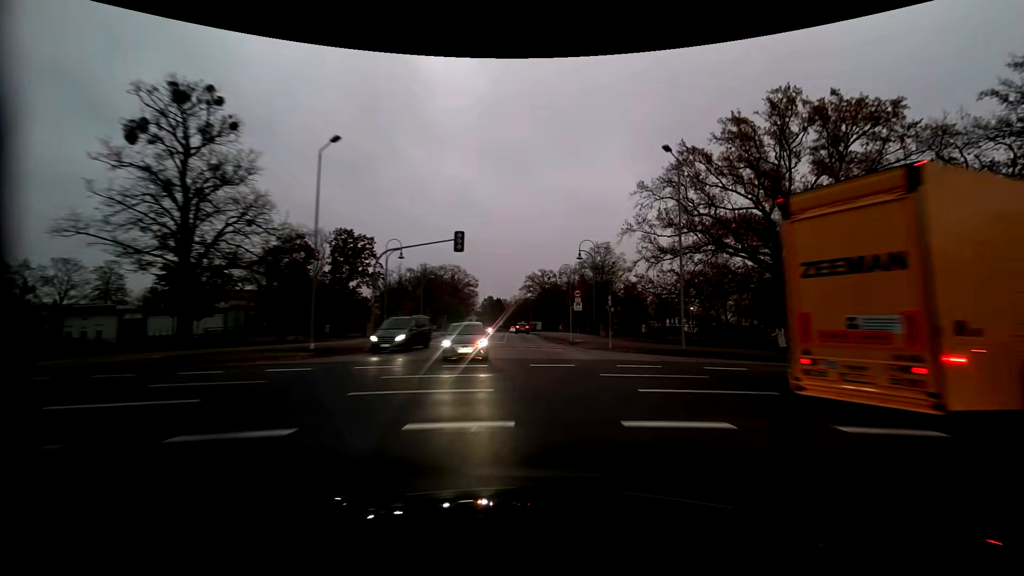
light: Dusk
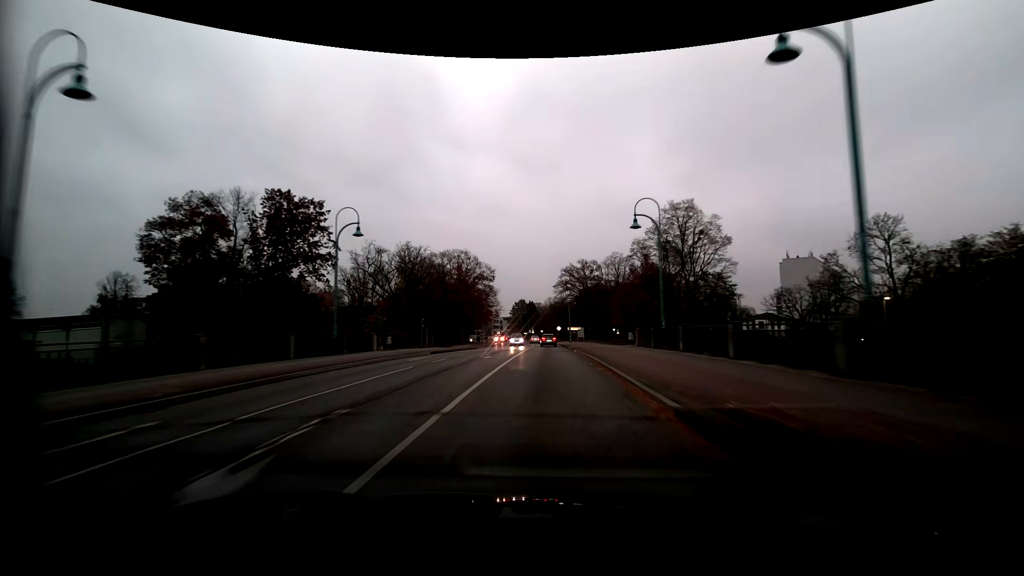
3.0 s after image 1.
(-0.9, +38.3) m; -4°
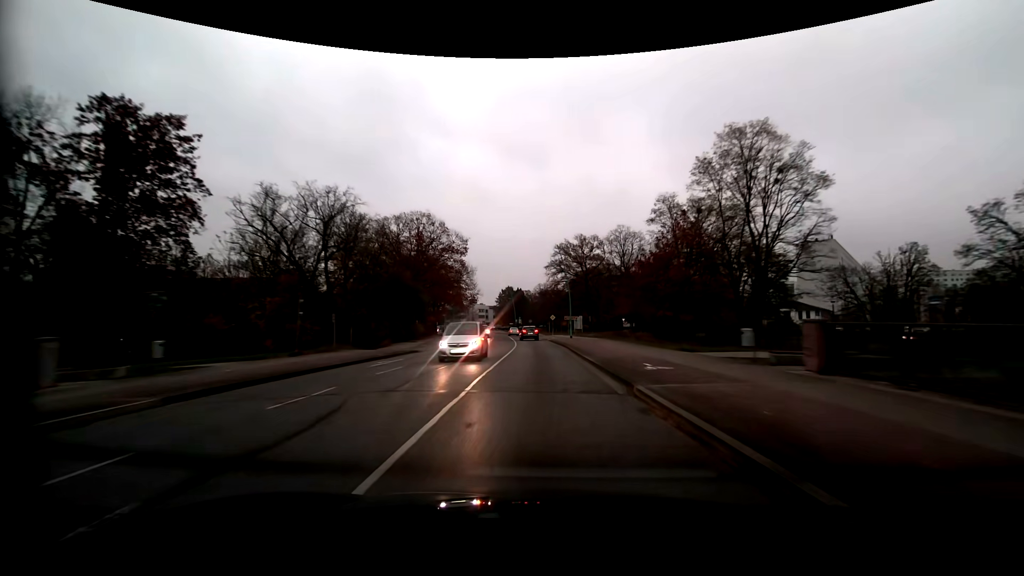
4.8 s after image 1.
(+0.2, +24.6) m; +1°
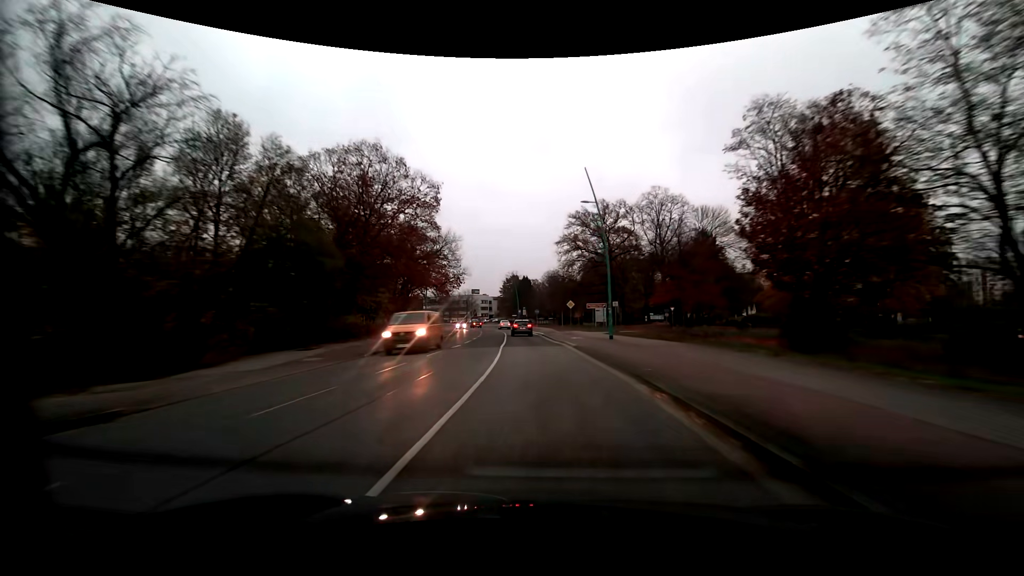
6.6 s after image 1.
(-0.1, +25.1) m; -1°
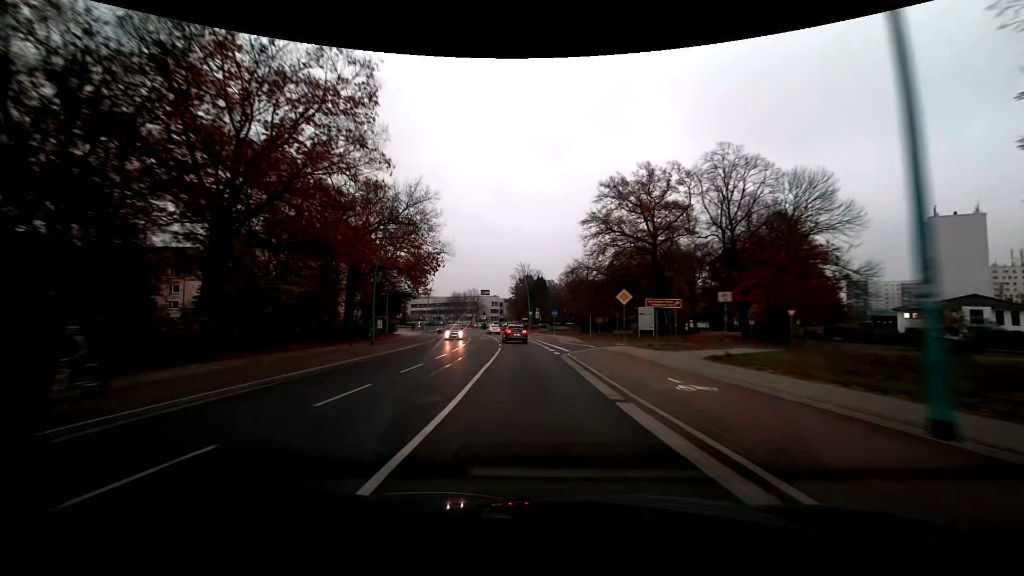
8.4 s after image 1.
(-0.2, +22.5) m; -2°
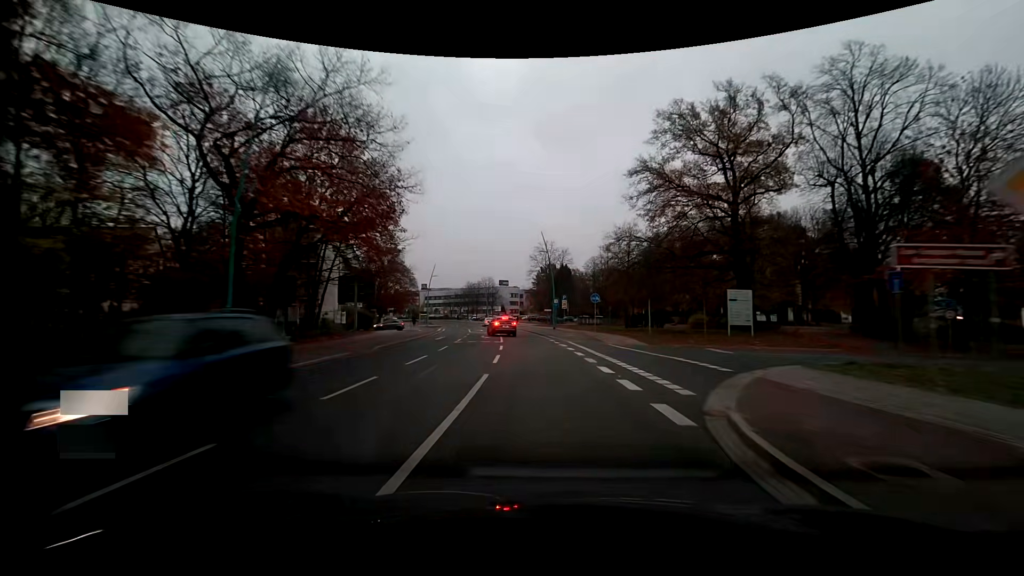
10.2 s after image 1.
(-0.5, +18.2) m; -3°
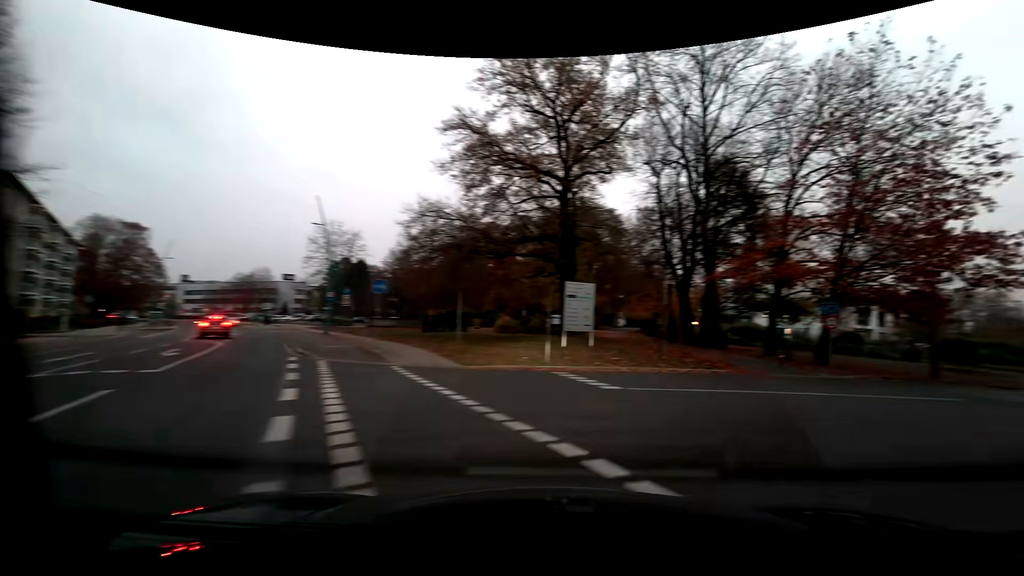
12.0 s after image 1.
(+1.4, +12.1) m; +22°
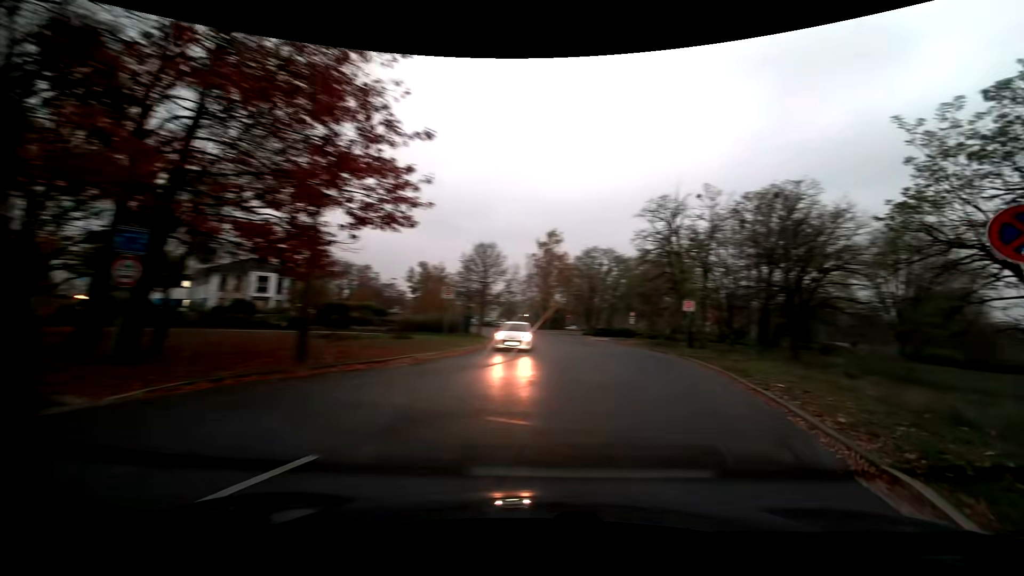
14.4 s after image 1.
(+6.9, +11.1) m; +63°
